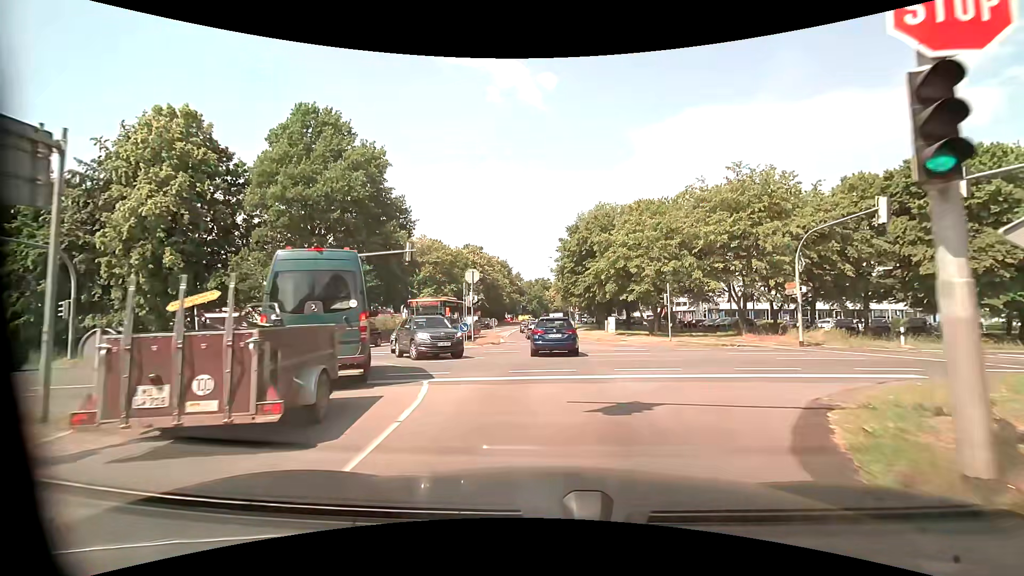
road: tertiary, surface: asphalt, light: Day
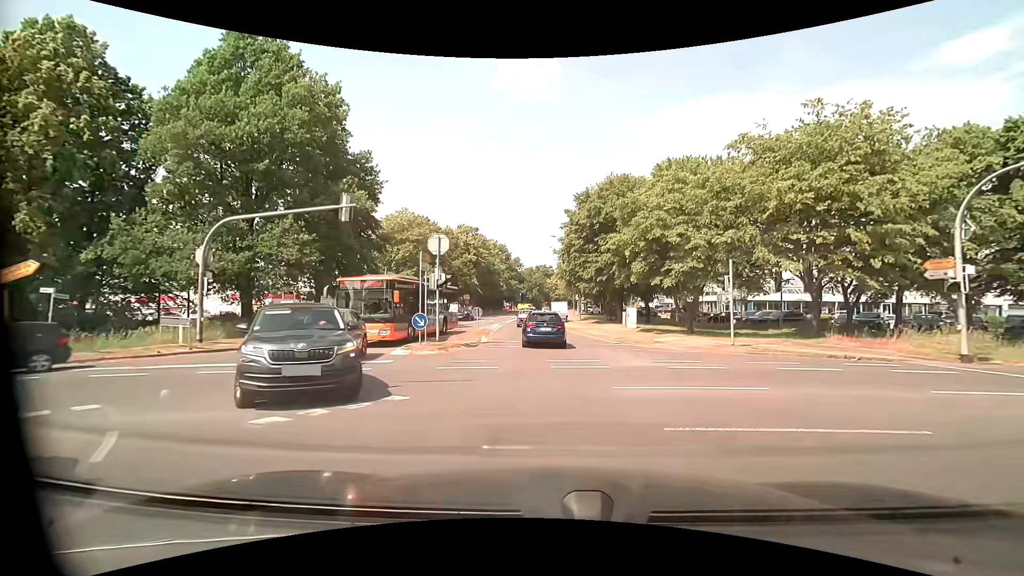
(0.0, +10.5) m; 0°
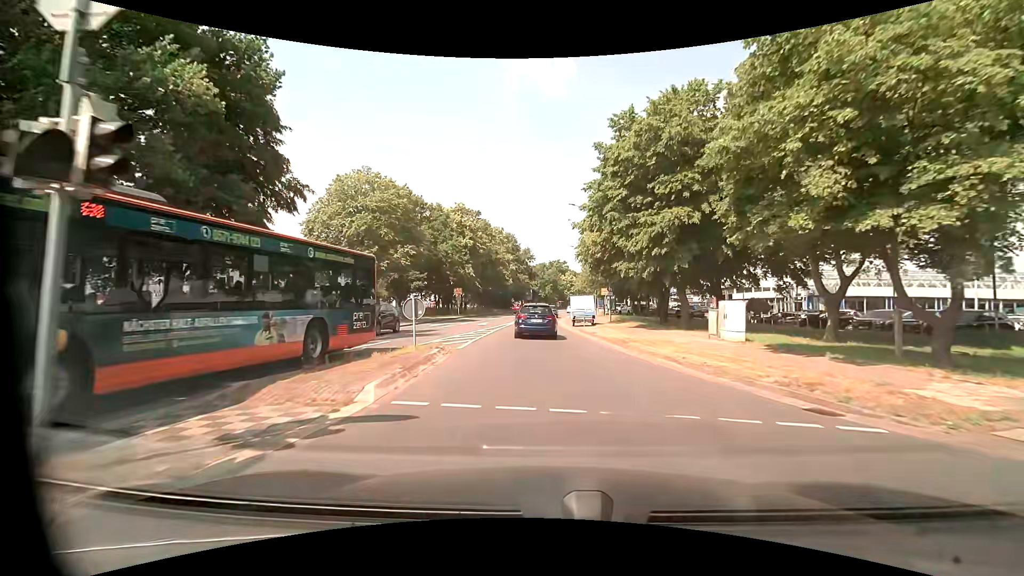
(-0.2, +17.3) m; -1°
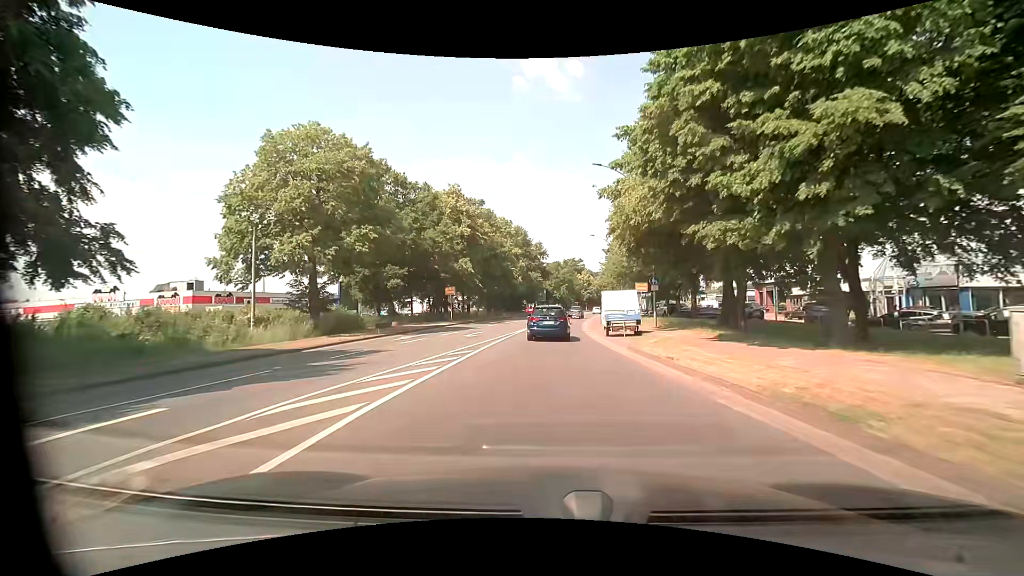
(-0.2, +12.3) m; -2°
(0, +10) (0, +20) (0, +30) (+1, +40) (+2, +50) (+3, +60) (+4, +70) (+5, +80) (+7, +90) (+9, +99) m
